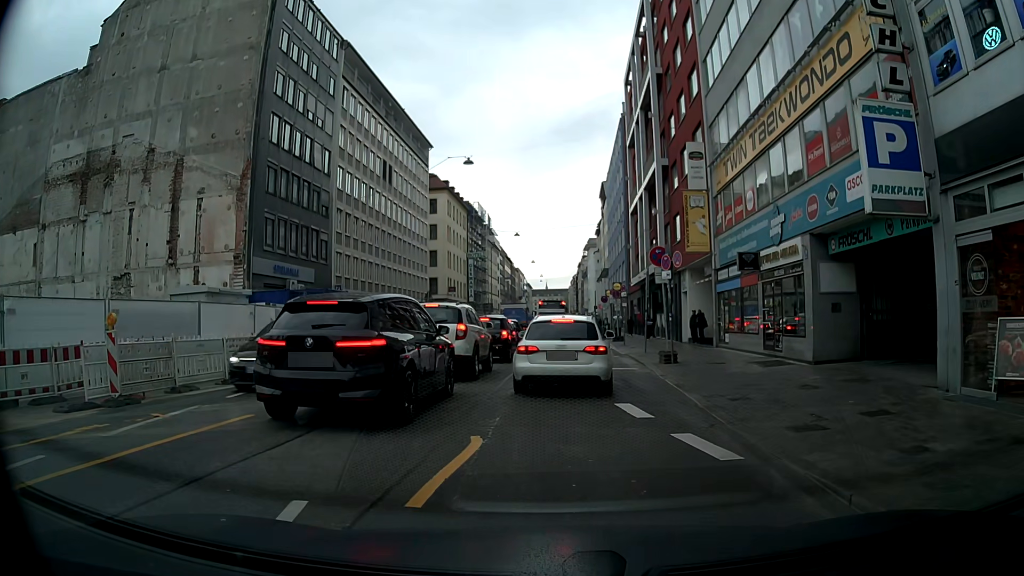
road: secondary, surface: asphalt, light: Day
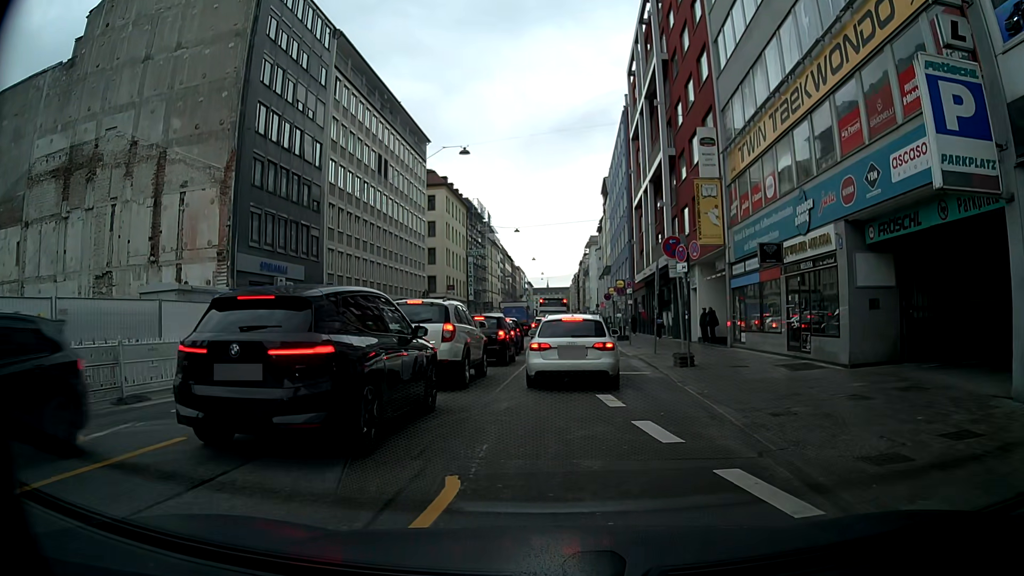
(+0.1, +2.0) m; +1°
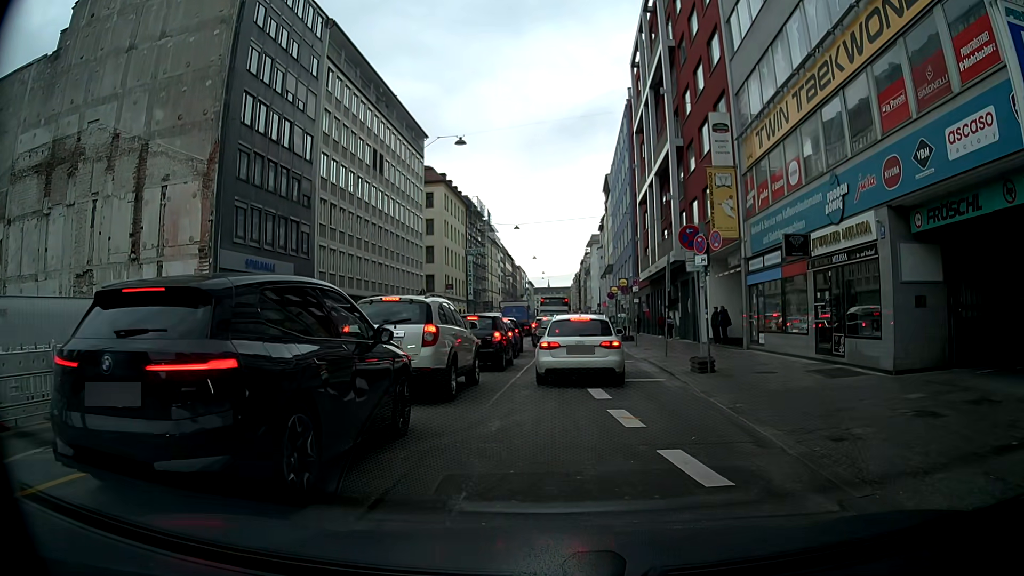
(0.0, +2.0) m; -1°
